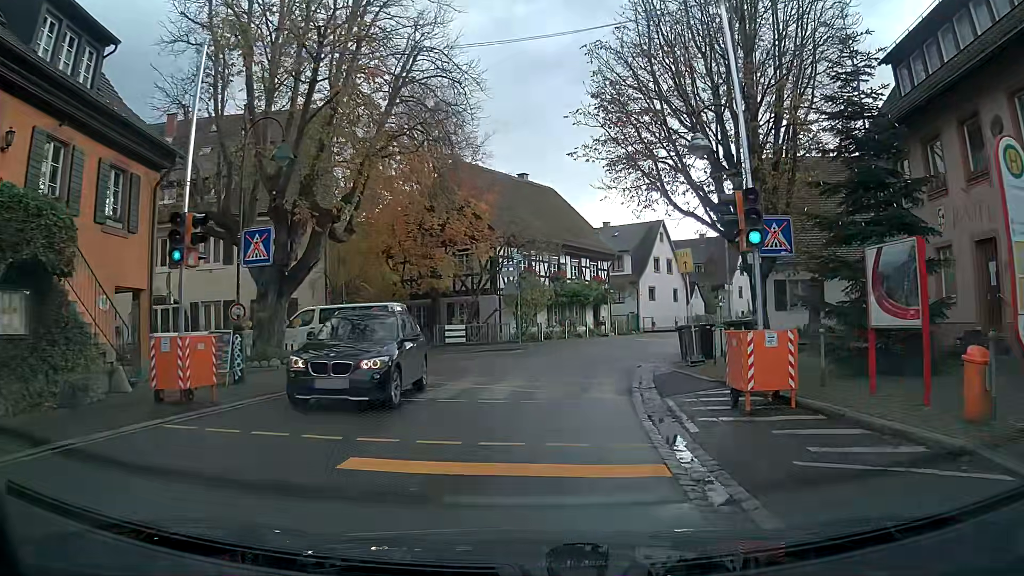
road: tertiary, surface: asphalt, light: Day
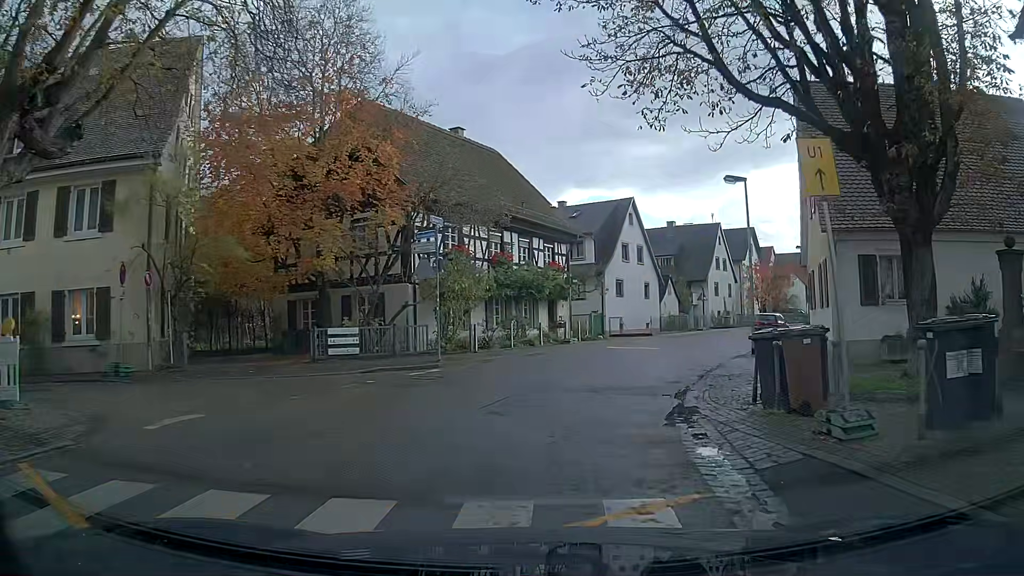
(+0.4, +10.9) m; +5°
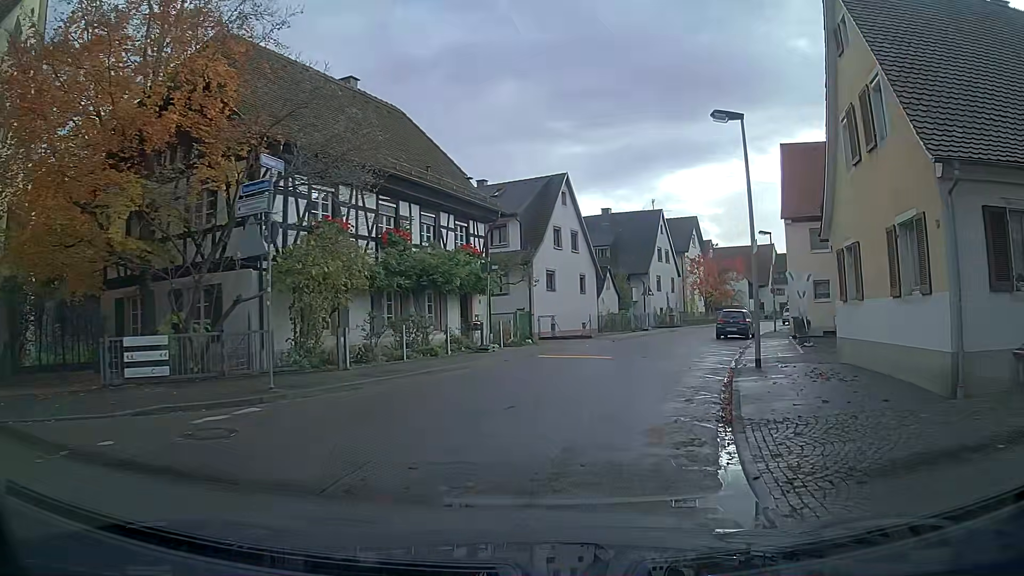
(+0.4, +7.4) m; +7°
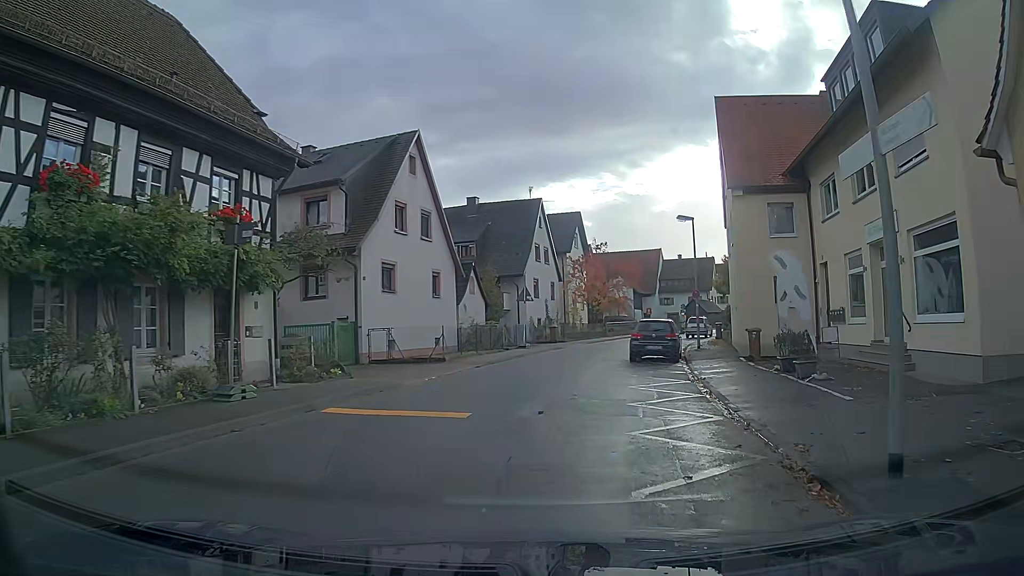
(+1.0, +10.7) m; +11°
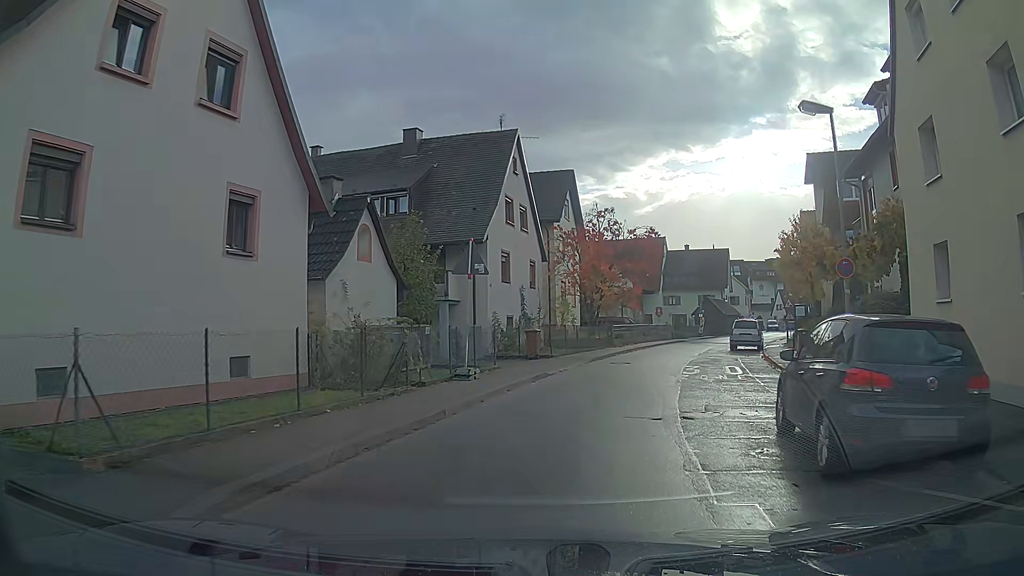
(+0.1, +17.5) m; +2°
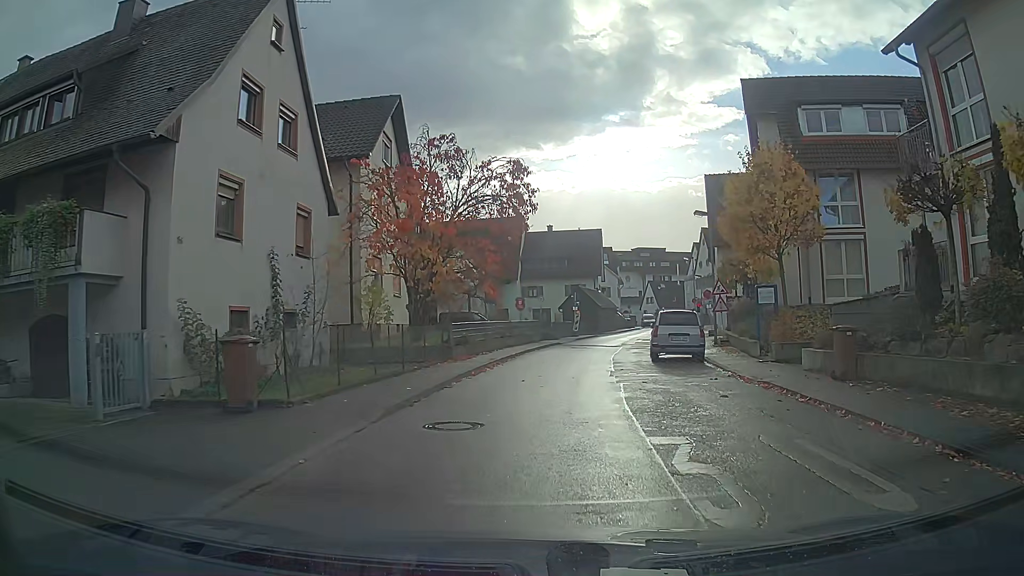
(+1.5, +14.5) m; +11°
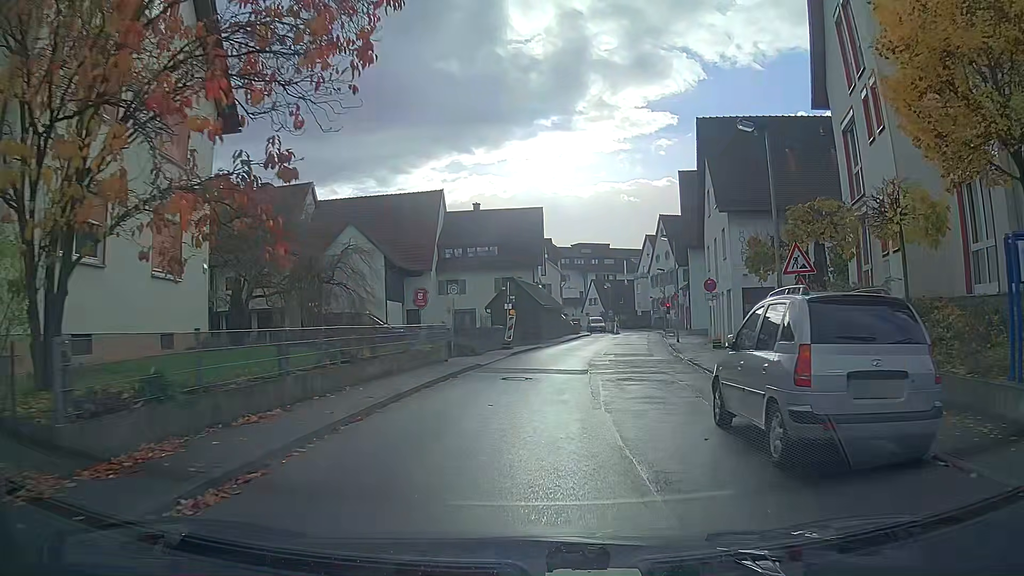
(+0.8, +15.4) m; +6°
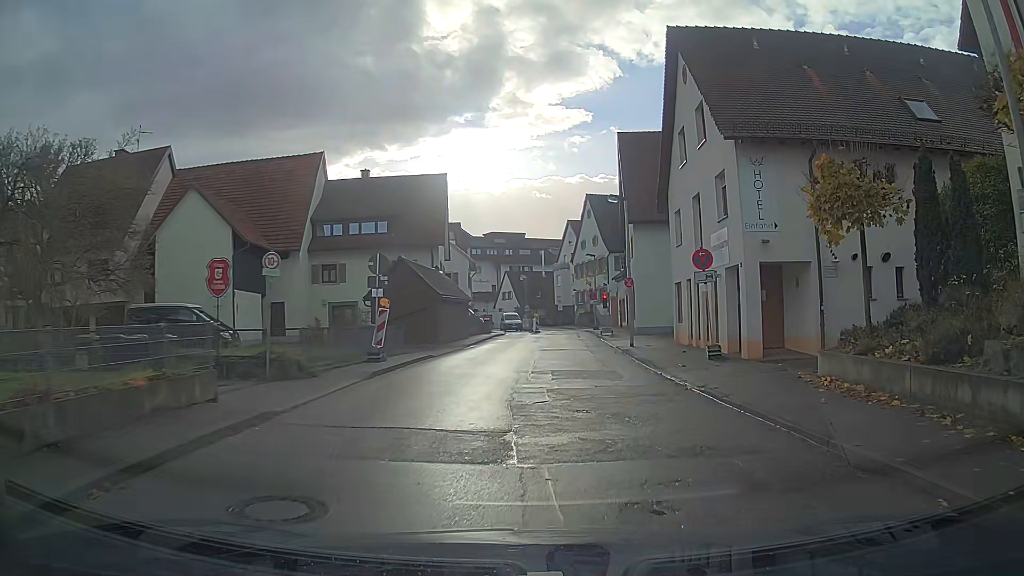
(+0.7, +11.2) m; +8°
(0, +10) (+1, +20) (+1, +30) (+1, +40) (+1, +50) (+1, +60) (-1, +70) (-4, +79) (-7, +89) (-12, +98) m
